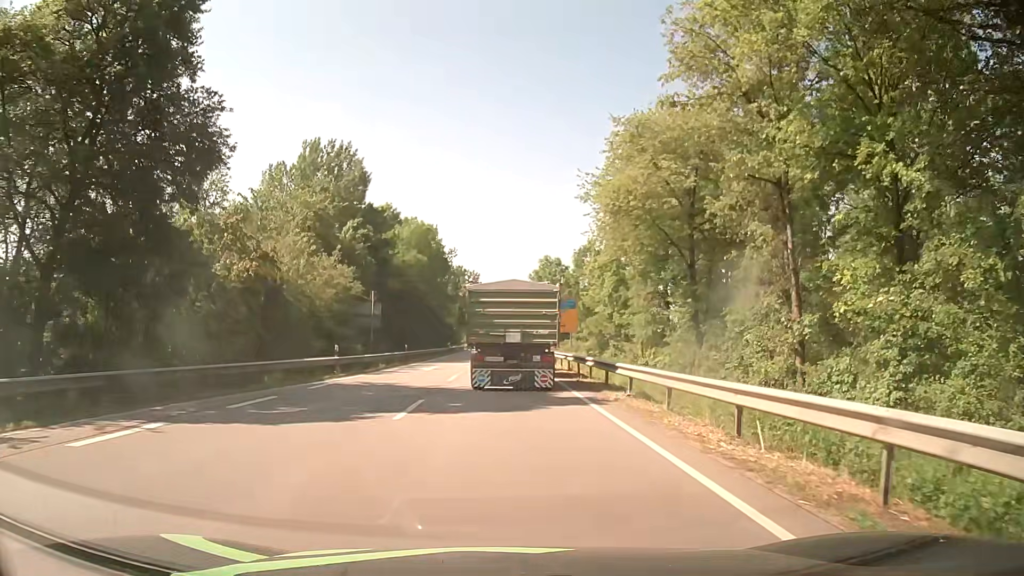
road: primary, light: Day
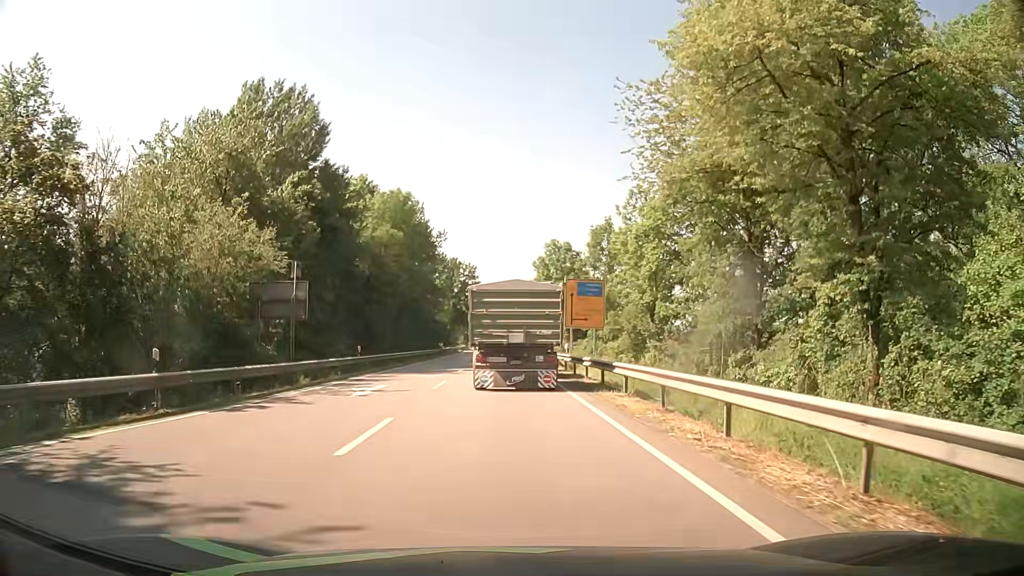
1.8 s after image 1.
(+0.3, +15.8) m; +1°
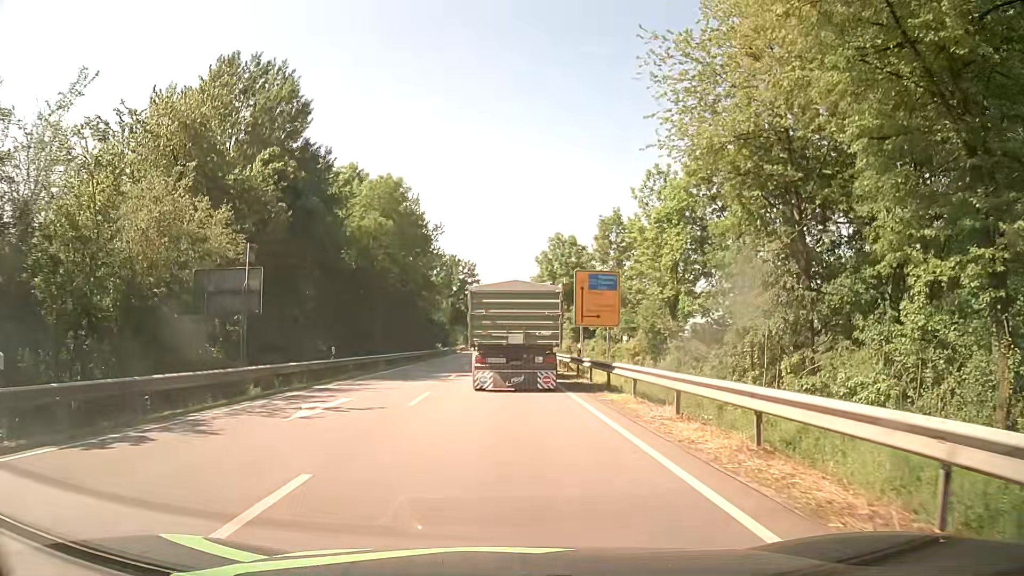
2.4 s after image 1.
(0.0, +5.3) m; -1°
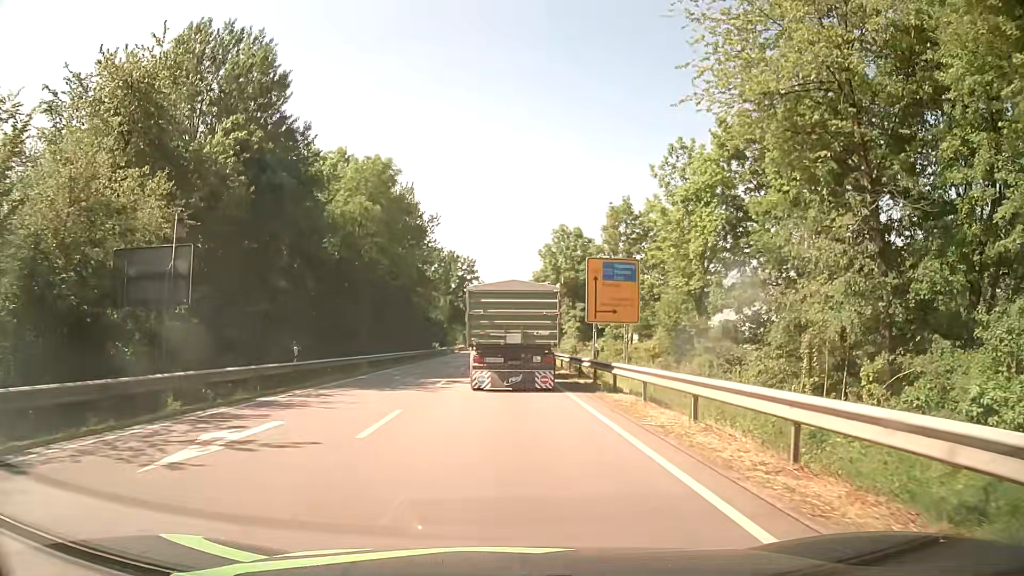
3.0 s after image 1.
(+0.1, +5.2) m; +1°
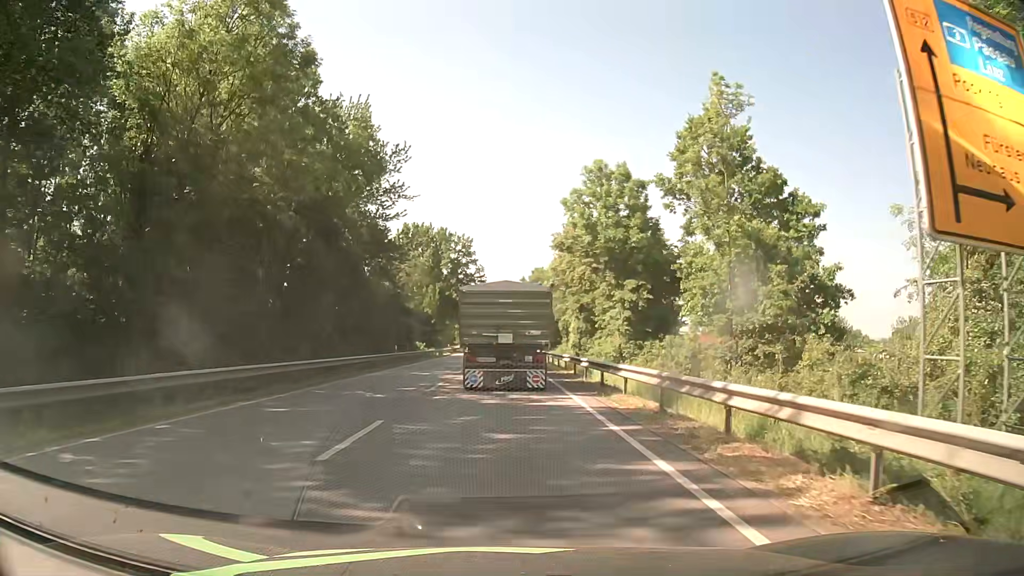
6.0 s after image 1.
(0.0, +26.0) m; 0°
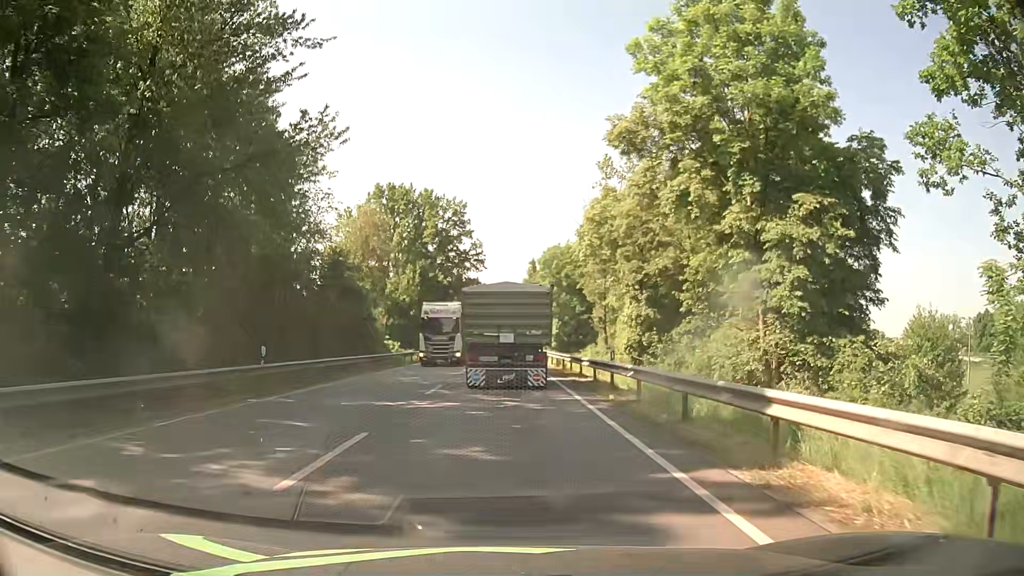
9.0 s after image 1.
(-0.1, +25.7) m; 0°
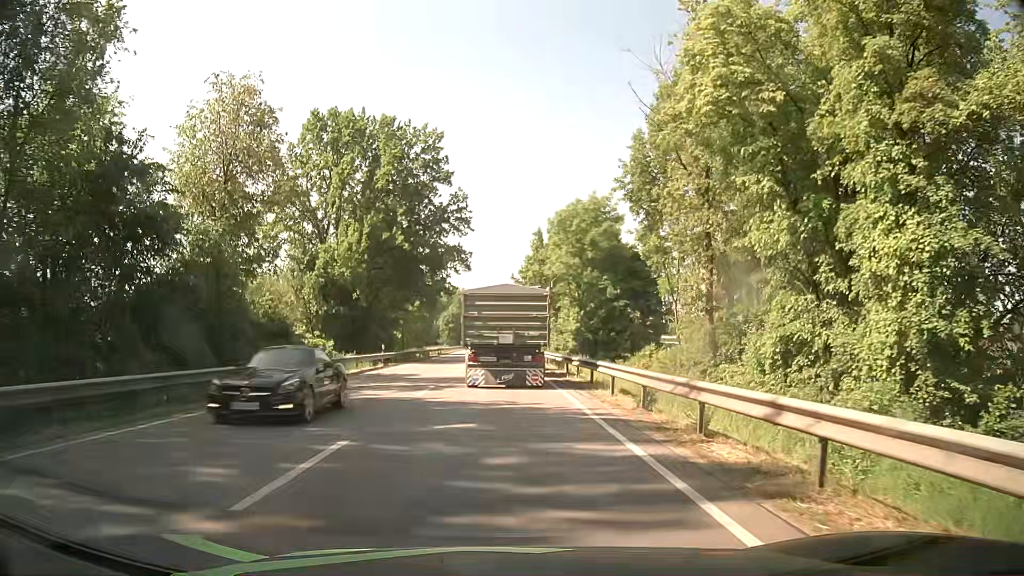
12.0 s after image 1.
(+0.1, +25.7) m; 0°
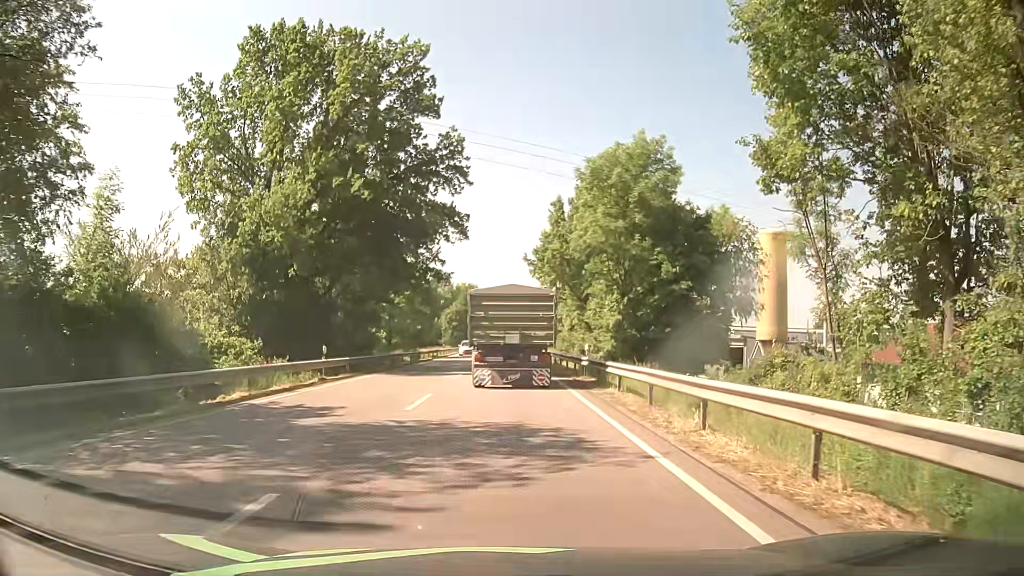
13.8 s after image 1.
(-0.1, +15.7) m; -1°
(0, +10) (0, +20) (0, +30) (0, +40) (0, +50) (0, +60) (+1, +70) (+1, +80) (+1, +90) (+1, +100) m
